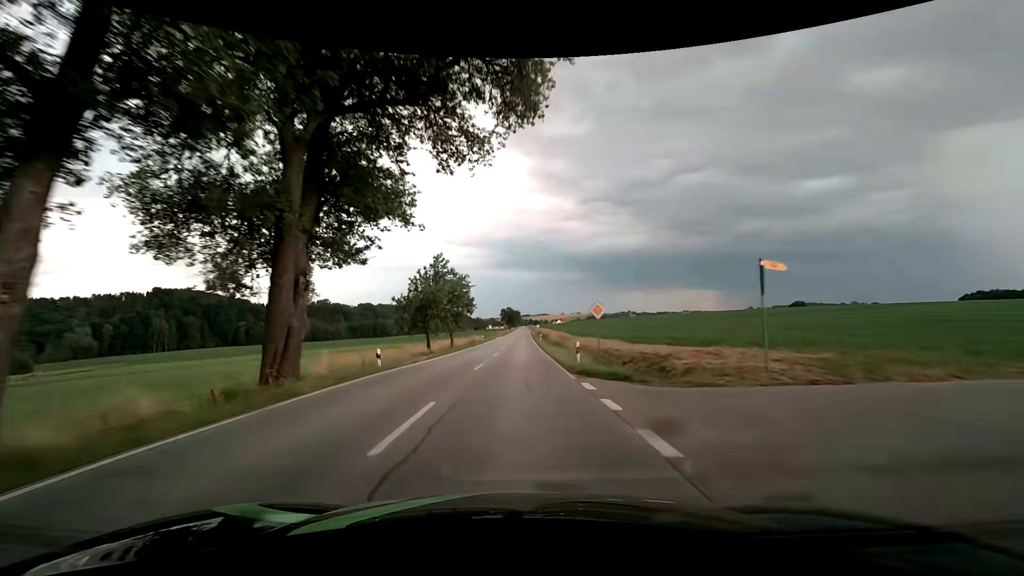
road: secondary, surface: asphalt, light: Day
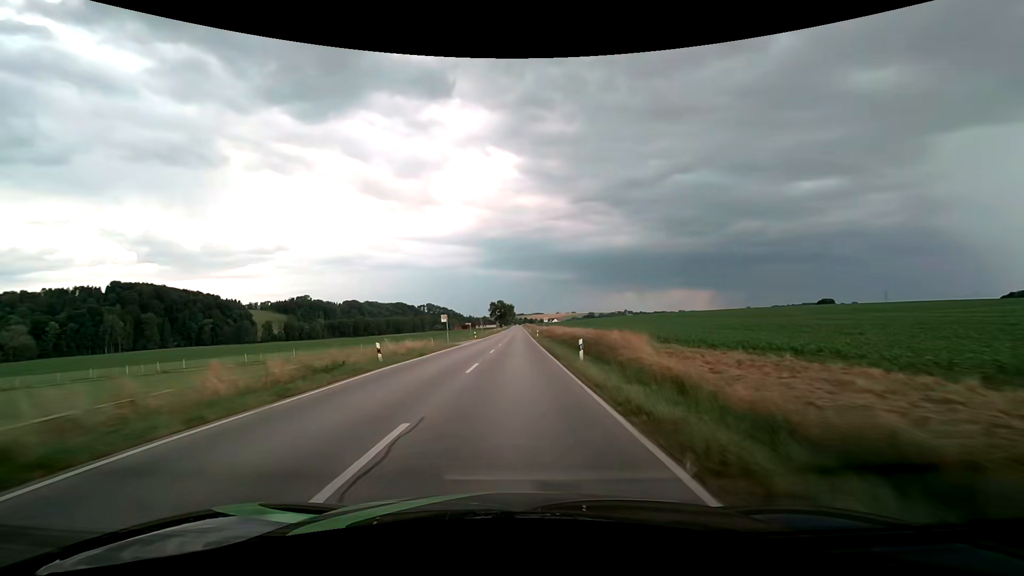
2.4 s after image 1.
(+0.4, +50.3) m; +1°
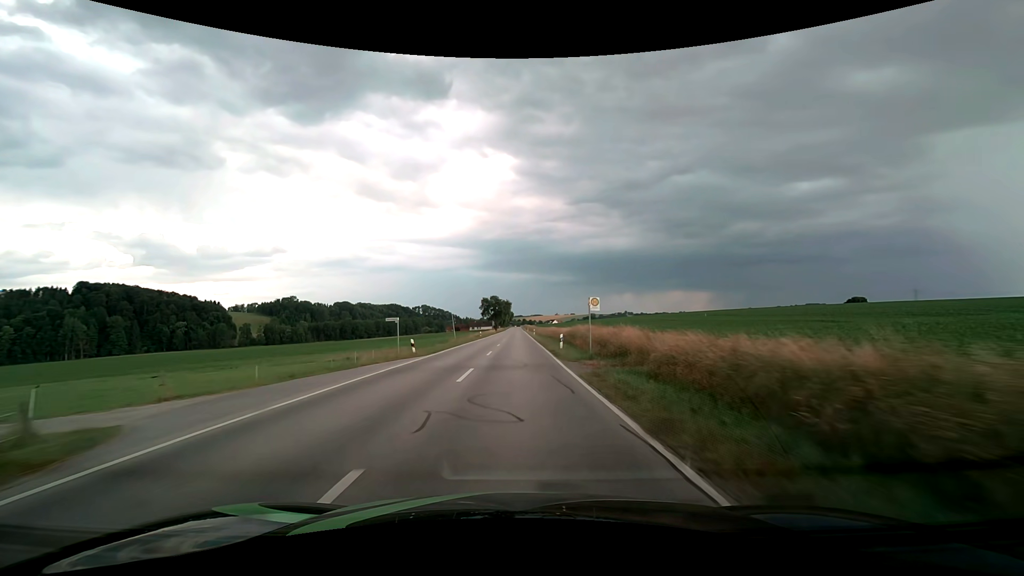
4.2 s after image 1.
(+0.1, +38.5) m; 0°
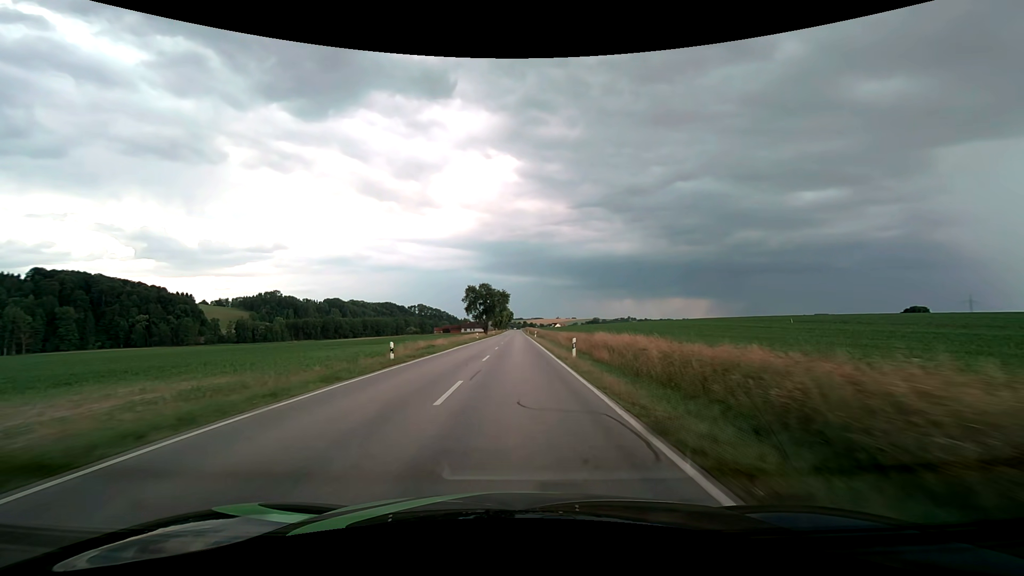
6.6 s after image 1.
(0.0, +51.9) m; 0°
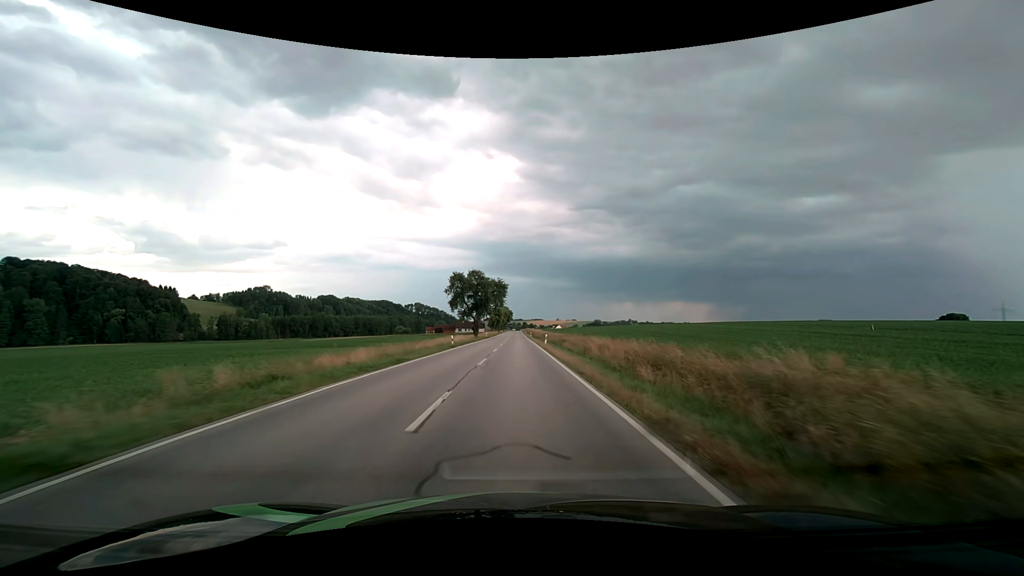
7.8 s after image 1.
(0.0, +26.1) m; 0°
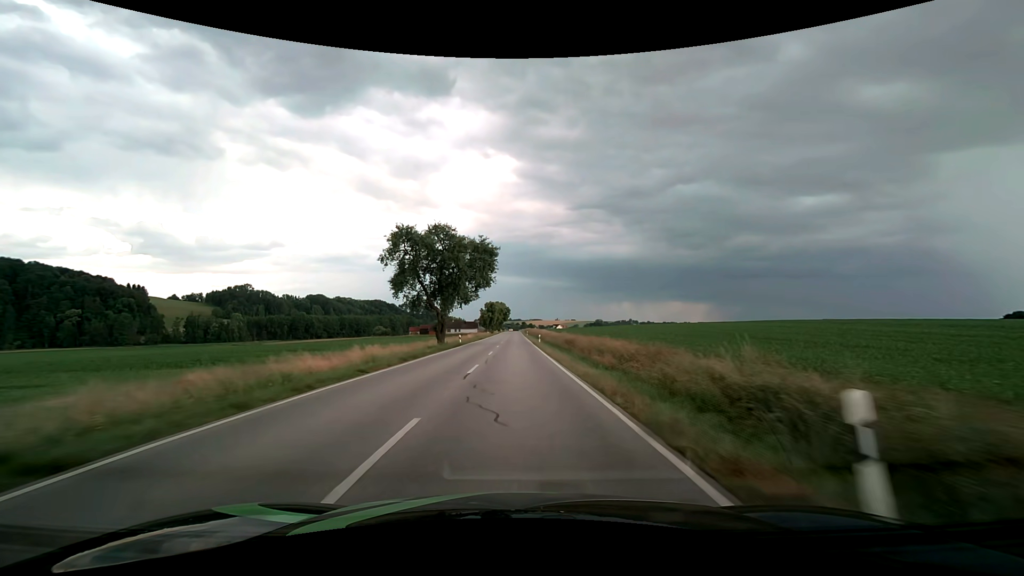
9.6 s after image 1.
(+0.1, +39.3) m; 0°
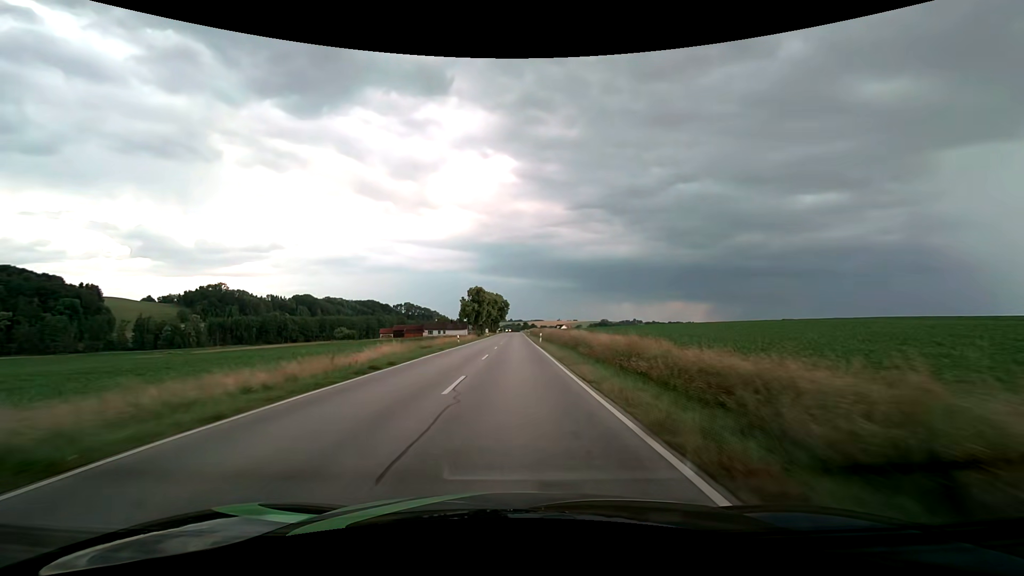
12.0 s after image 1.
(-0.1, +52.9) m; 0°
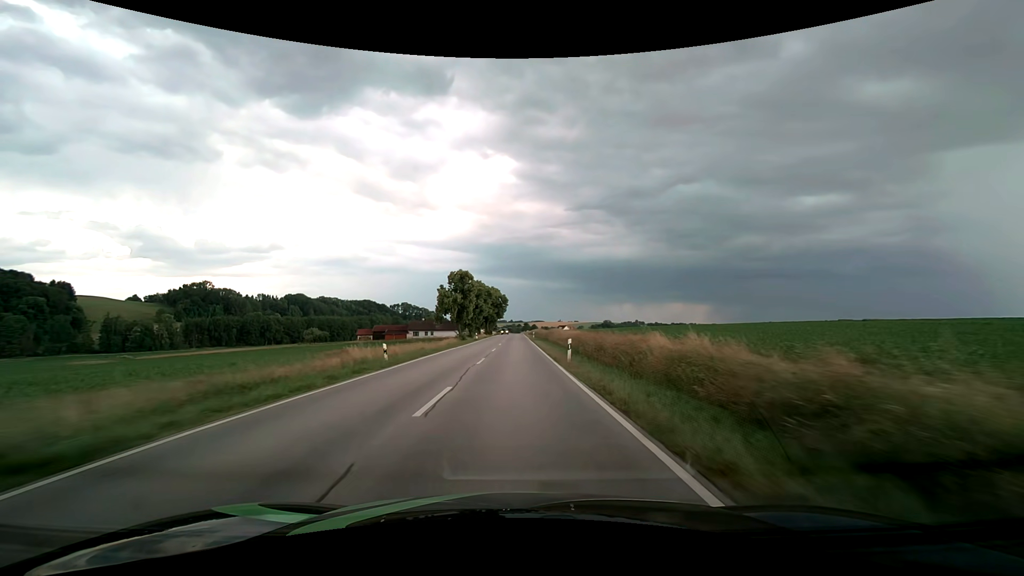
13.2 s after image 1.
(-0.1, +26.8) m; 0°
(0, +10) (0, +20) (0, +30) (0, +40) (0, +50) (0, +60) (0, +70) (0, +80) (0, +90) (0, +100) m
